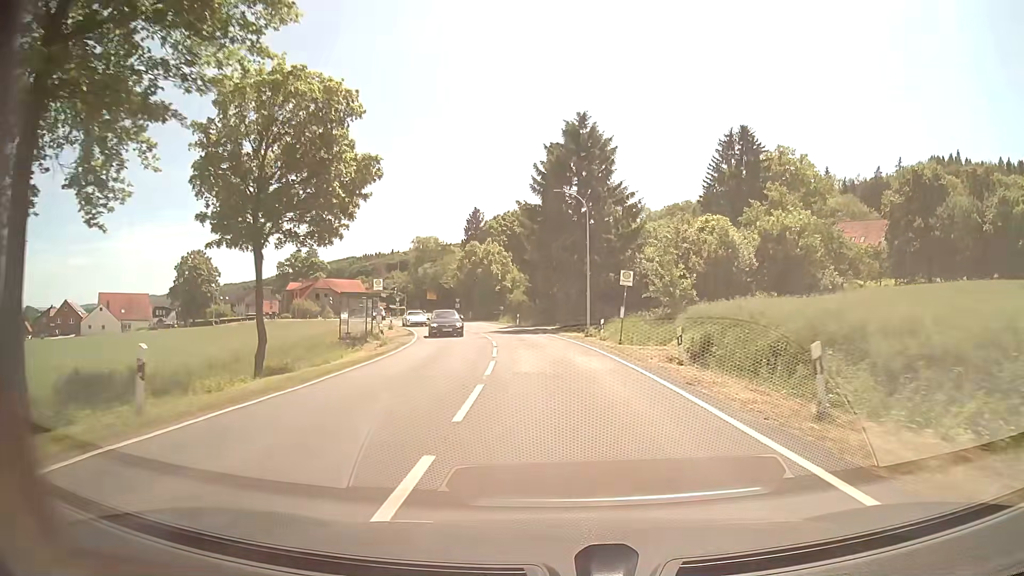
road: tertiary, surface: asphalt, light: Day
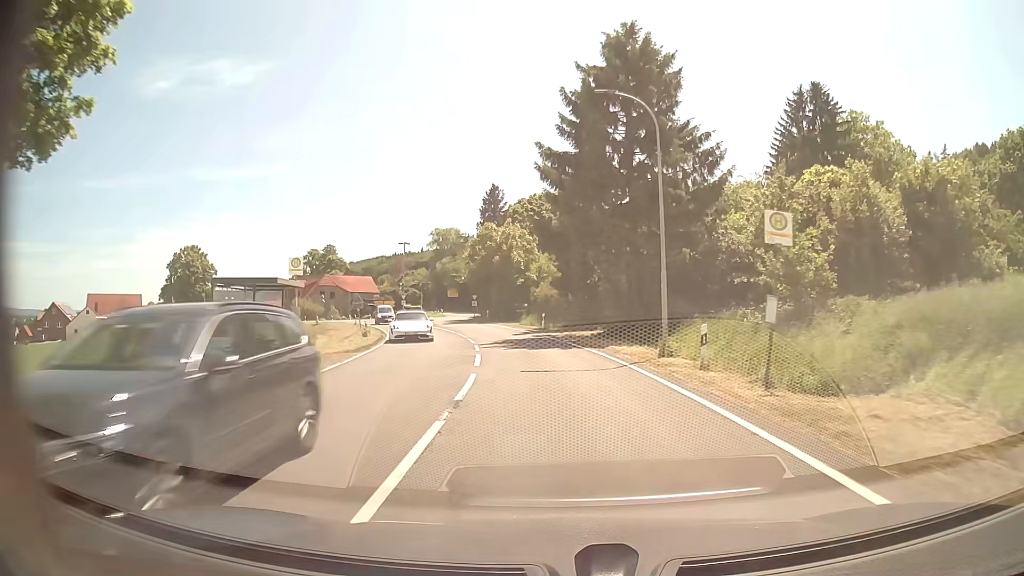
(-0.5, +16.0) m; -3°
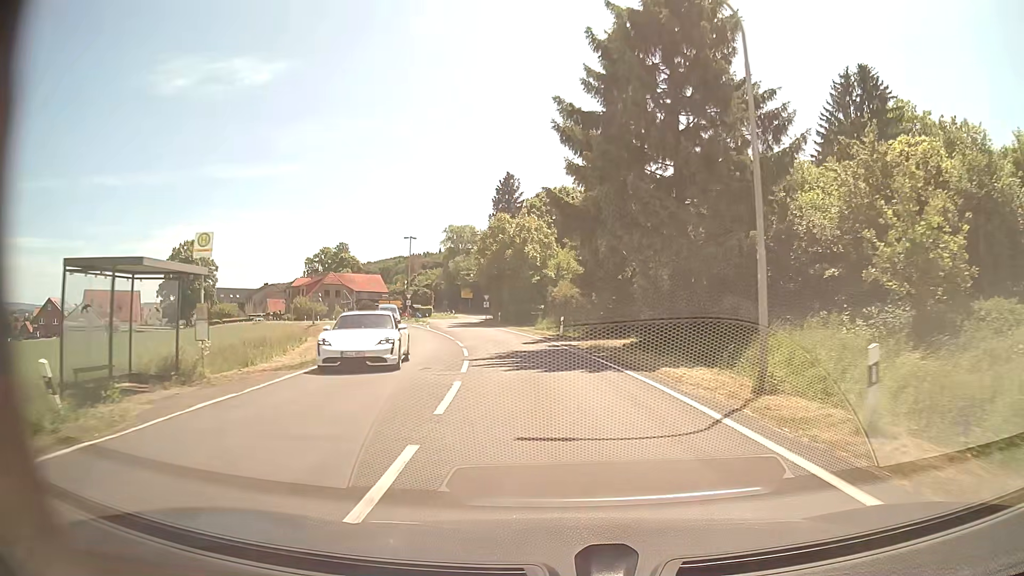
(-0.1, +7.4) m; -1°
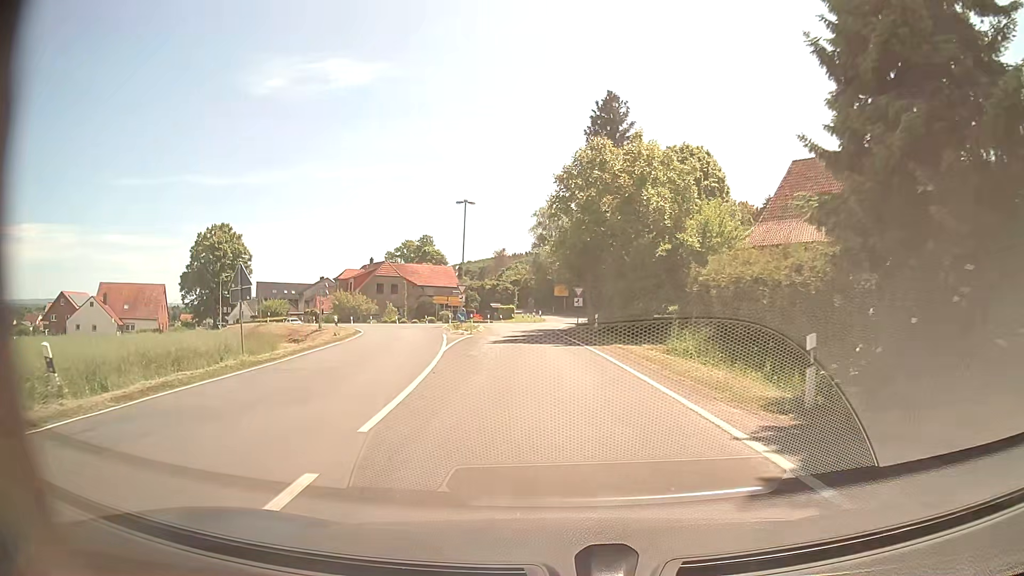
(-1.6, +25.3) m; -9°
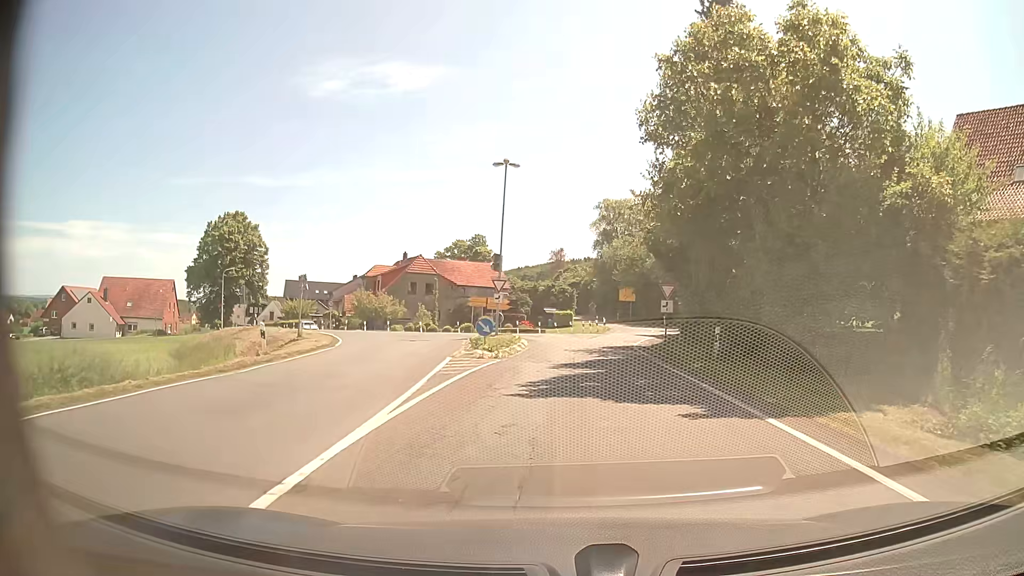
(-0.9, +15.1) m; -5°
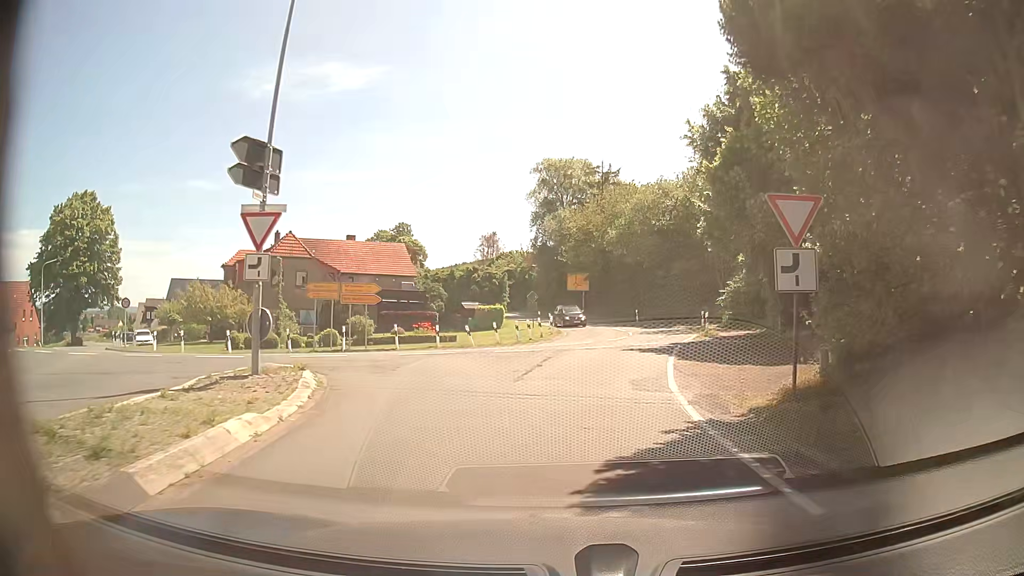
(+1.2, +23.9) m; +4°
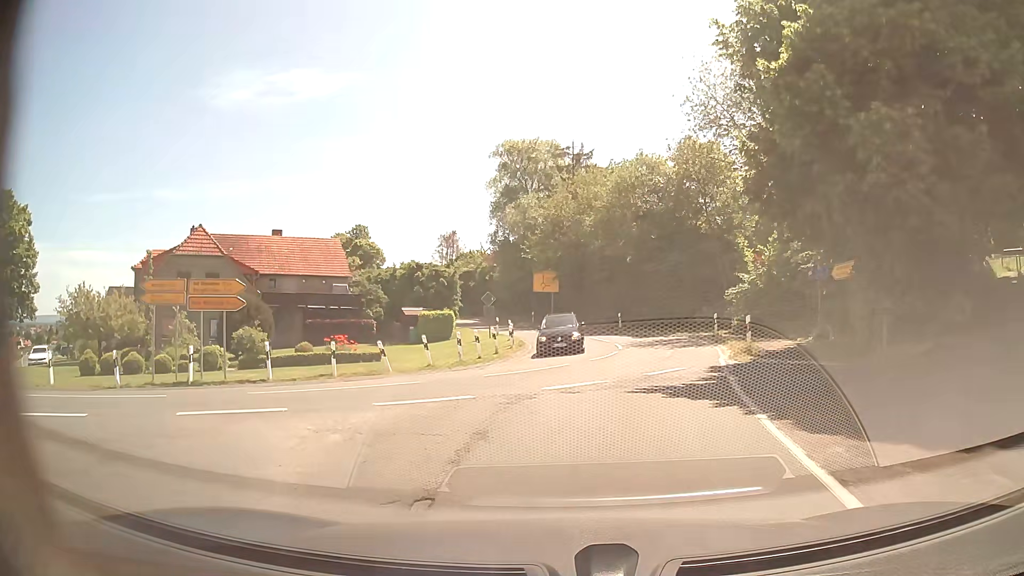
(+0.4, +10.3) m; +5°
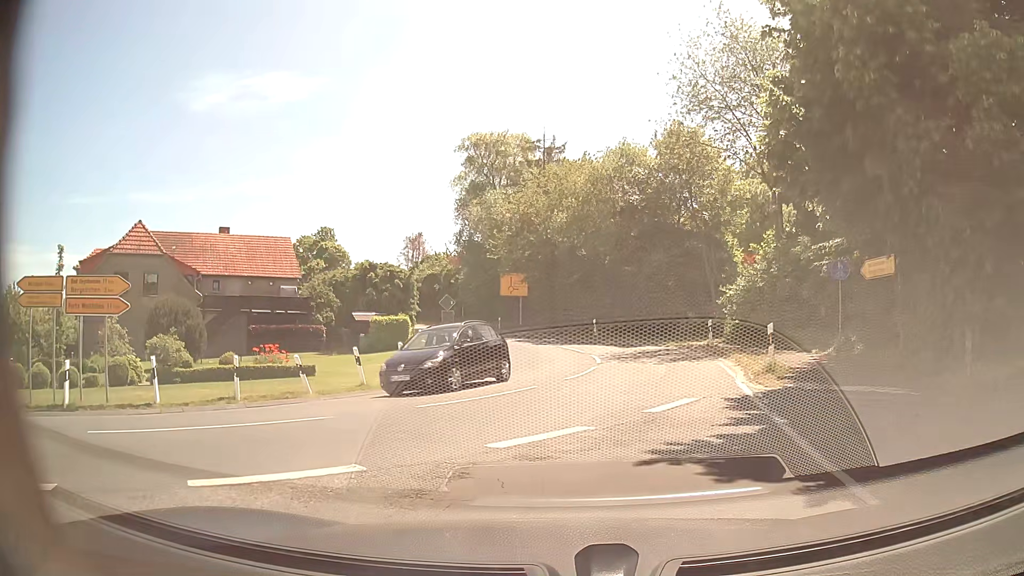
(0.0, +4.4) m; +1°
(+1, +10) (+3, +20) (+3, +30) (0, +39) (-3, +49) (-7, +58) (-11, +67) (-15, +76) (-19, +86) (-22, +95) m
